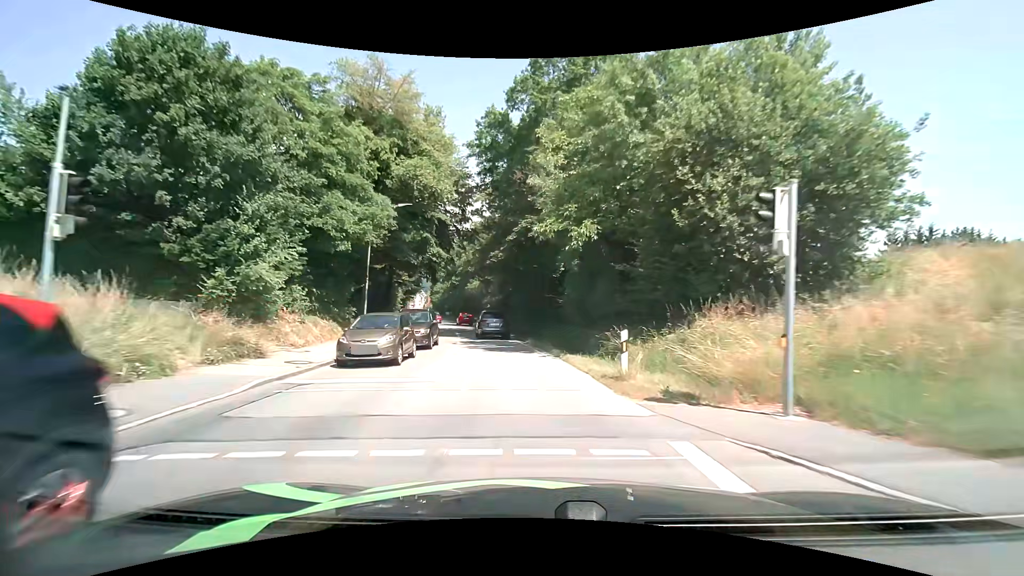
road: tertiary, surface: asphalt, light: Day
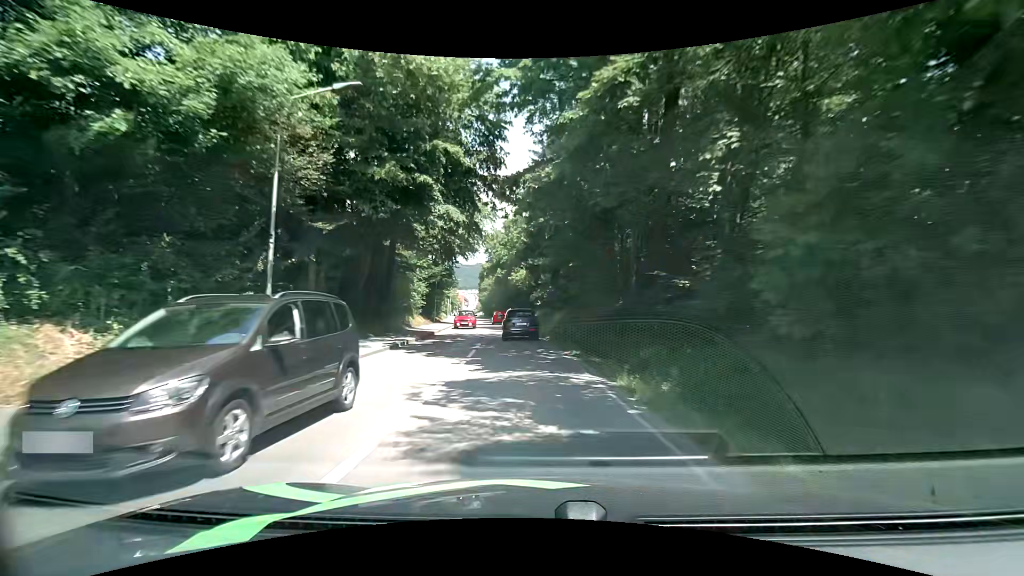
(-0.9, +15.9) m; -7°
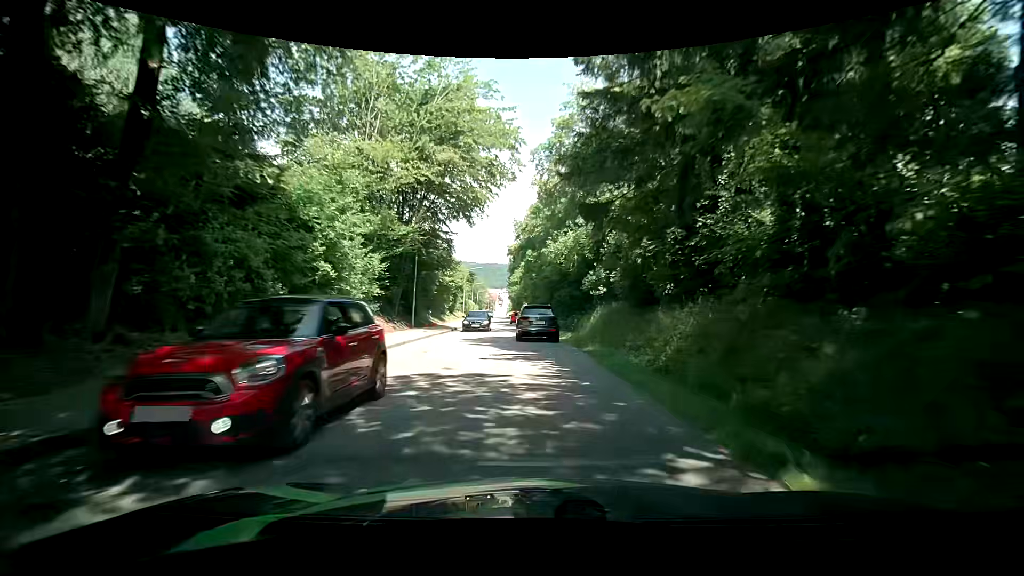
(-1.0, +22.9) m; -4°
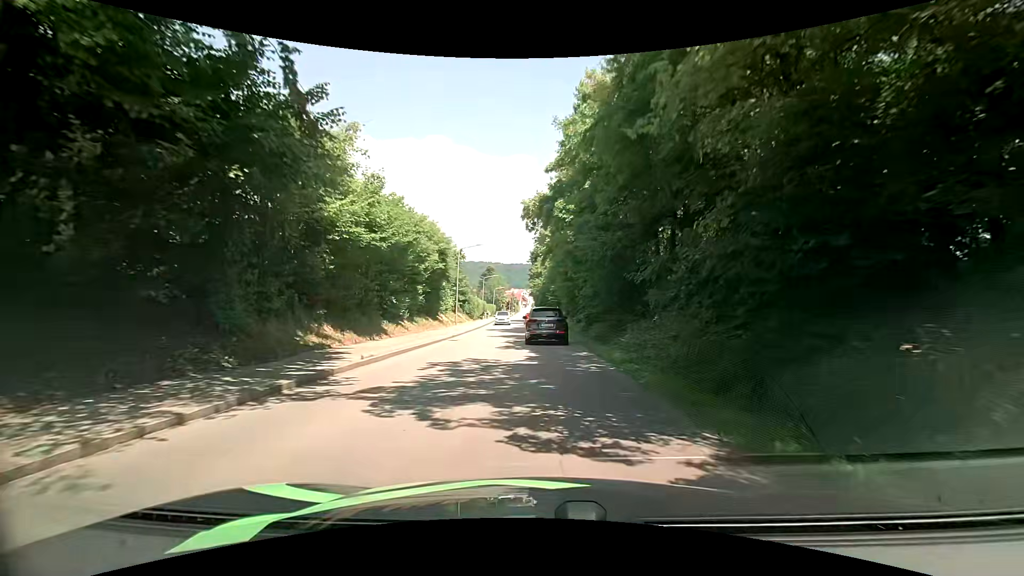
(-0.9, +25.3) m; -3°
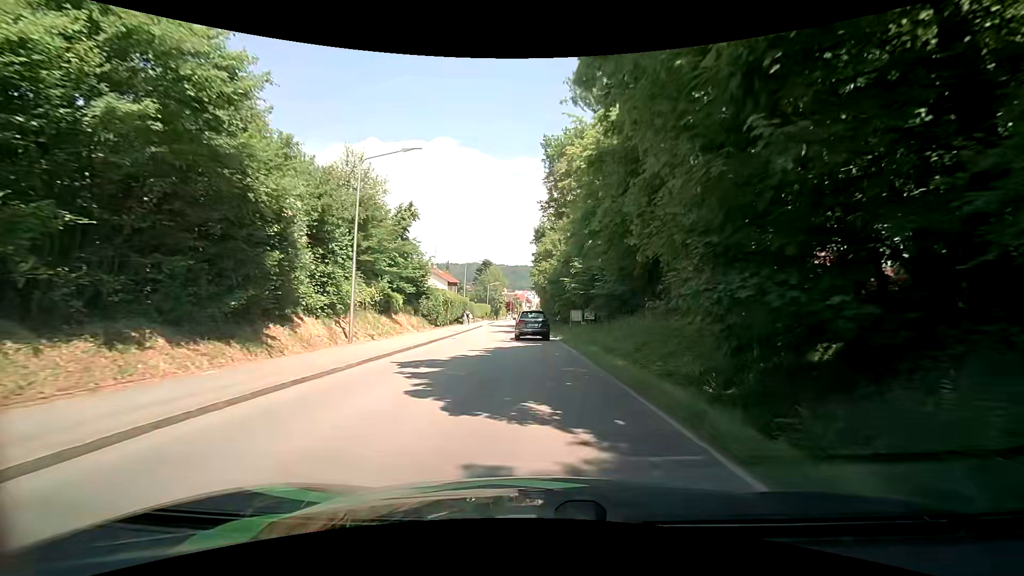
(0.0, +27.0) m; 0°
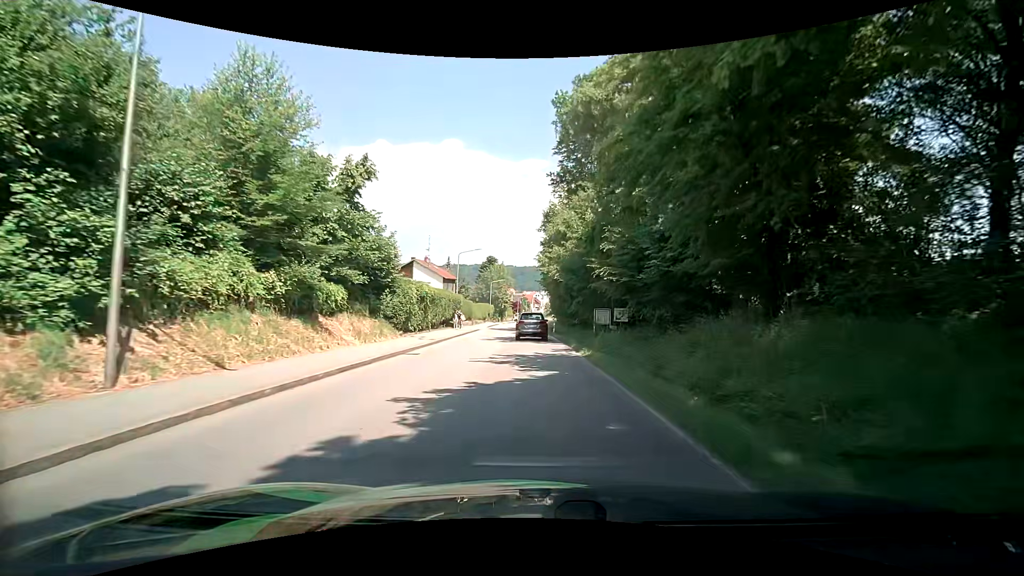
(-0.1, +11.2) m; -1°
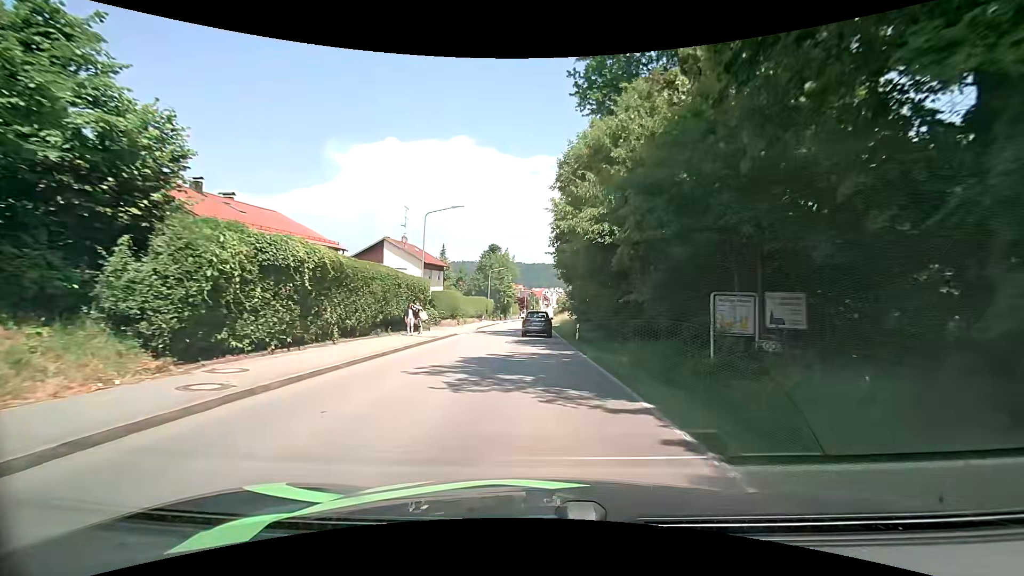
(0.0, +17.7) m; 0°
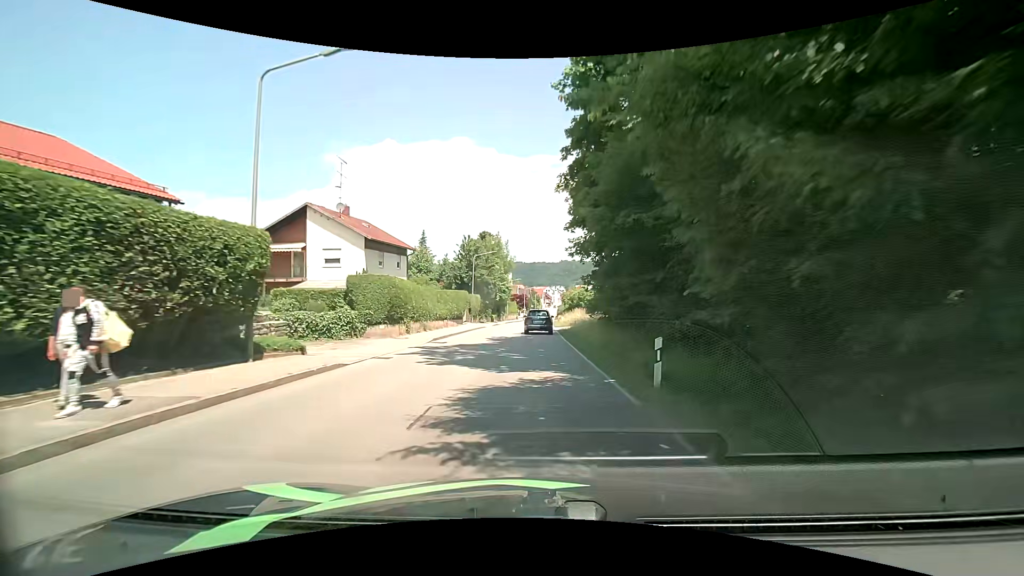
(0.0, +18.2) m; 0°
(0, +10) (0, +20) (0, +30) (0, +40) (0, +50) (0, +60) (0, +70) (+1, +80) (+1, +90) (+1, +100) m
